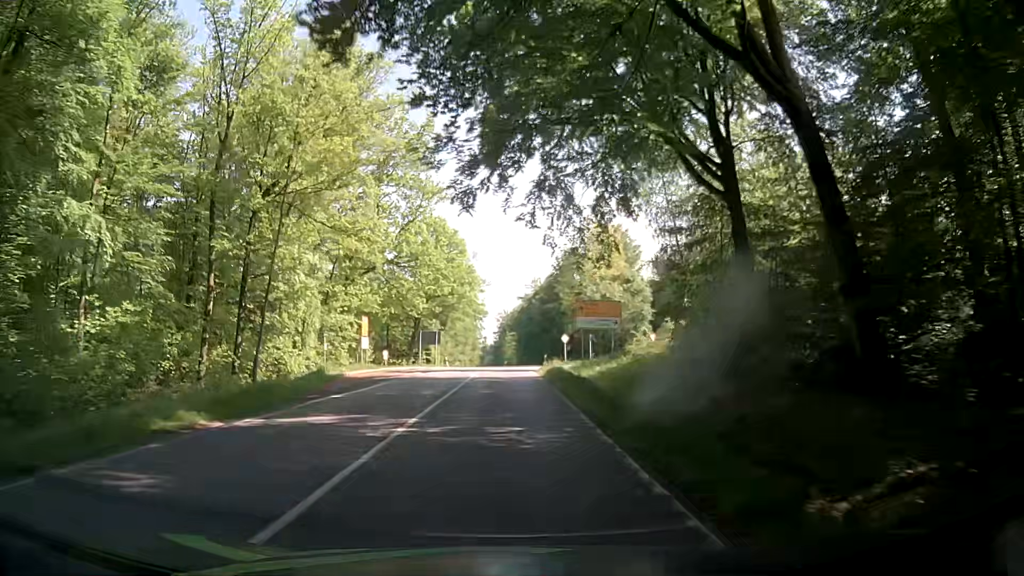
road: secondary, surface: asphalt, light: Day
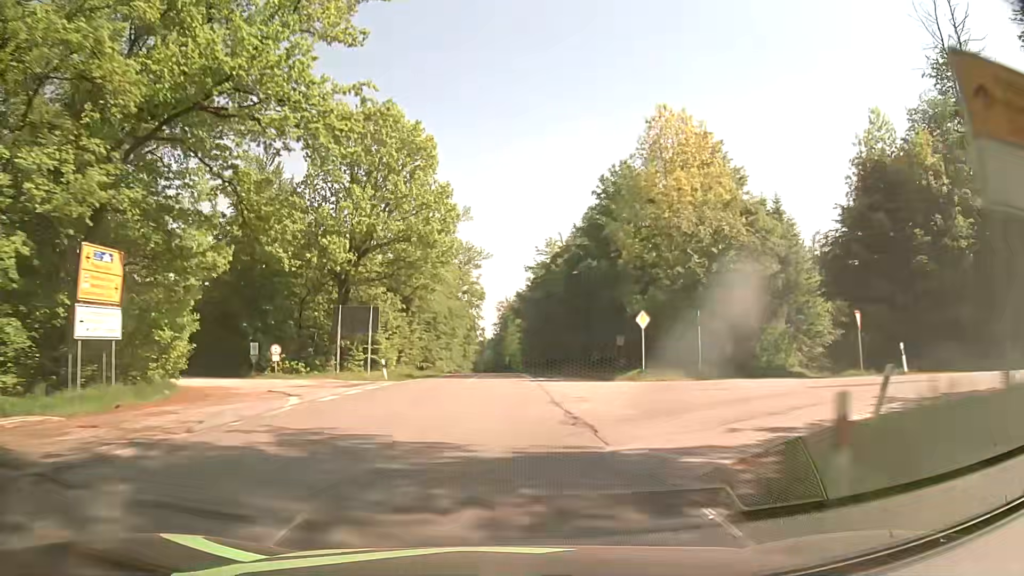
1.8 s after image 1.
(-0.4, +37.6) m; -1°
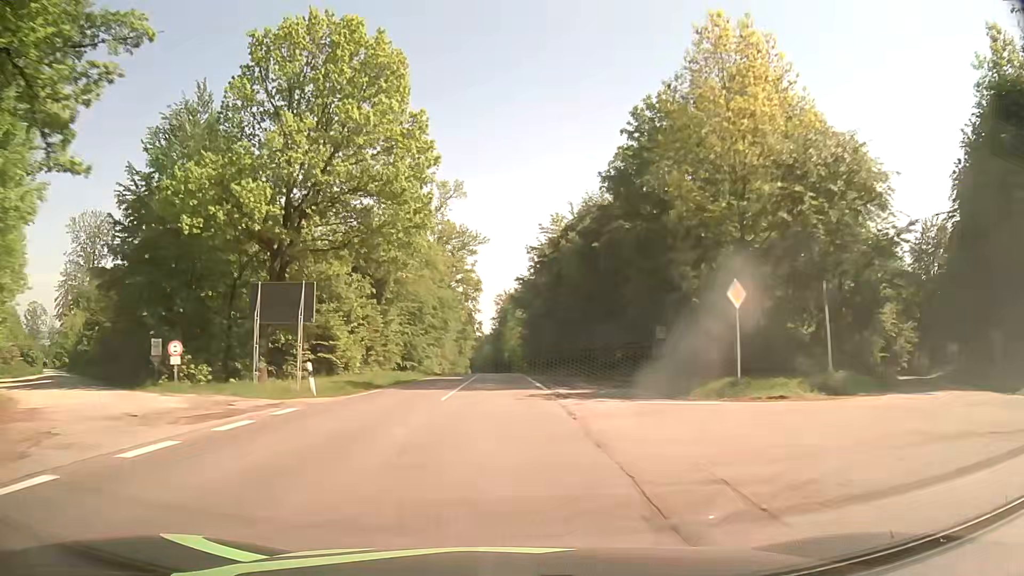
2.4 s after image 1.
(+0.1, +12.7) m; 0°
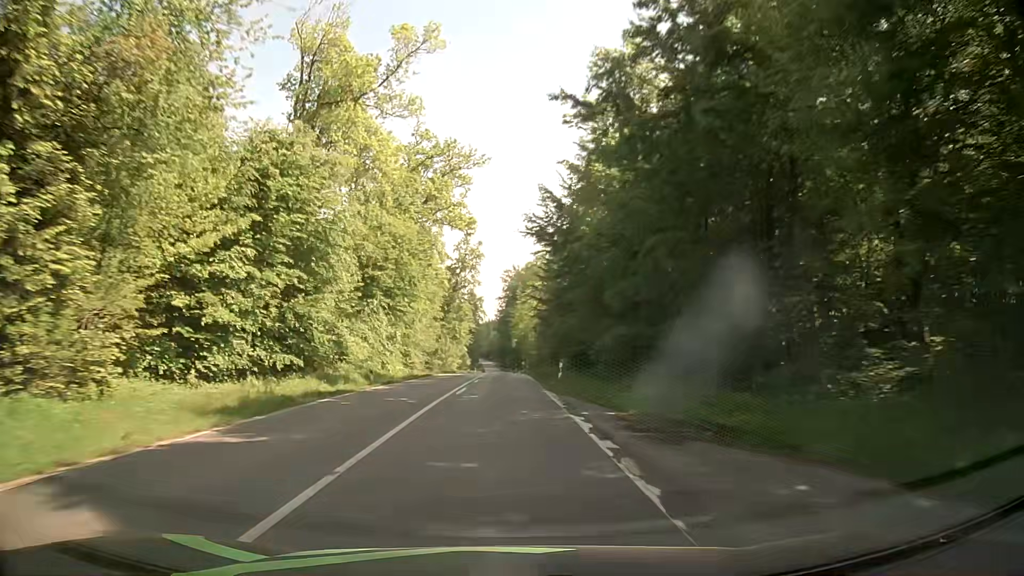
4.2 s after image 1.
(+0.1, +38.9) m; 0°
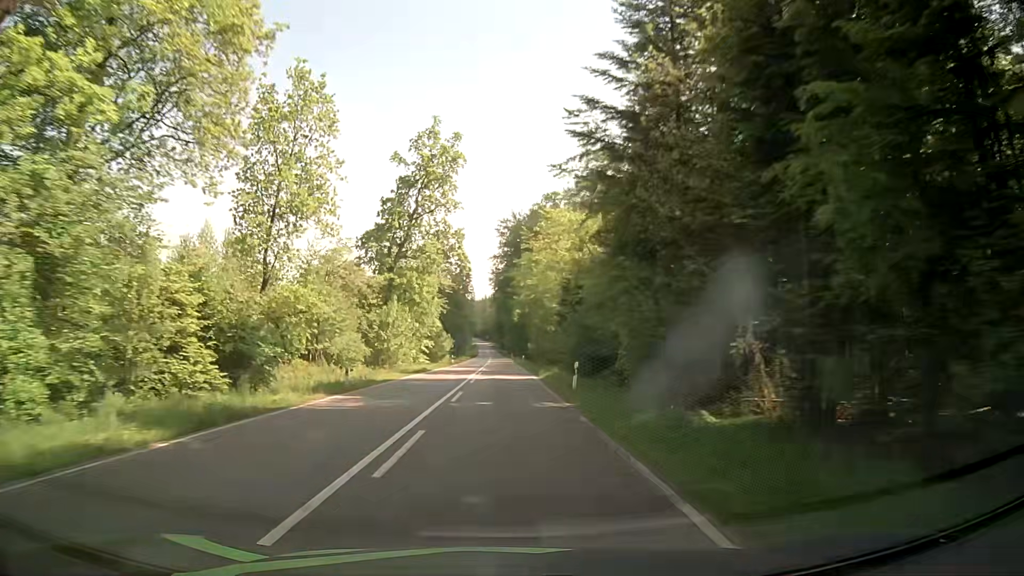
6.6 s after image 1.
(0.0, +54.1) m; 0°
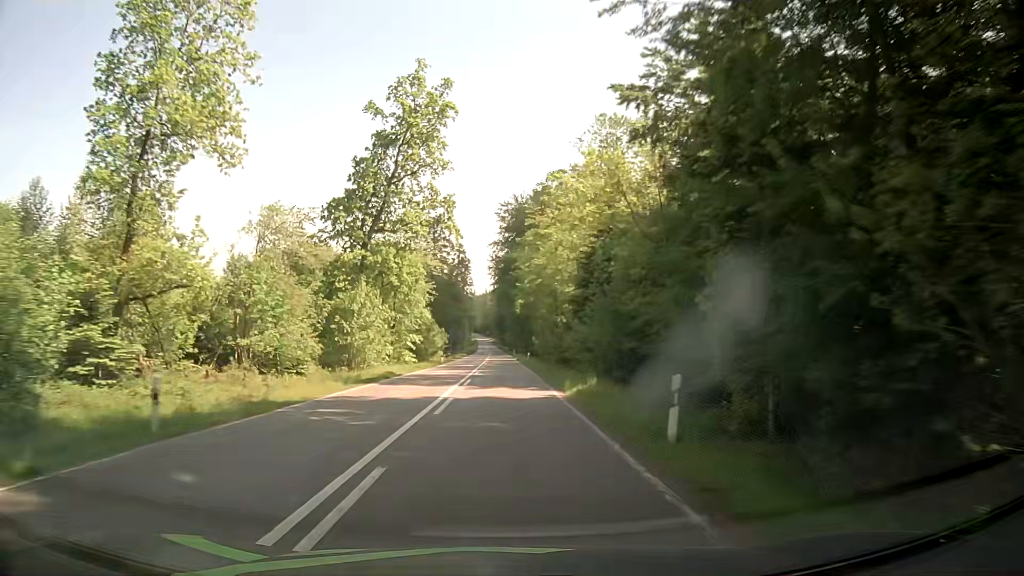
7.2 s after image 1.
(0.0, +13.8) m; 0°
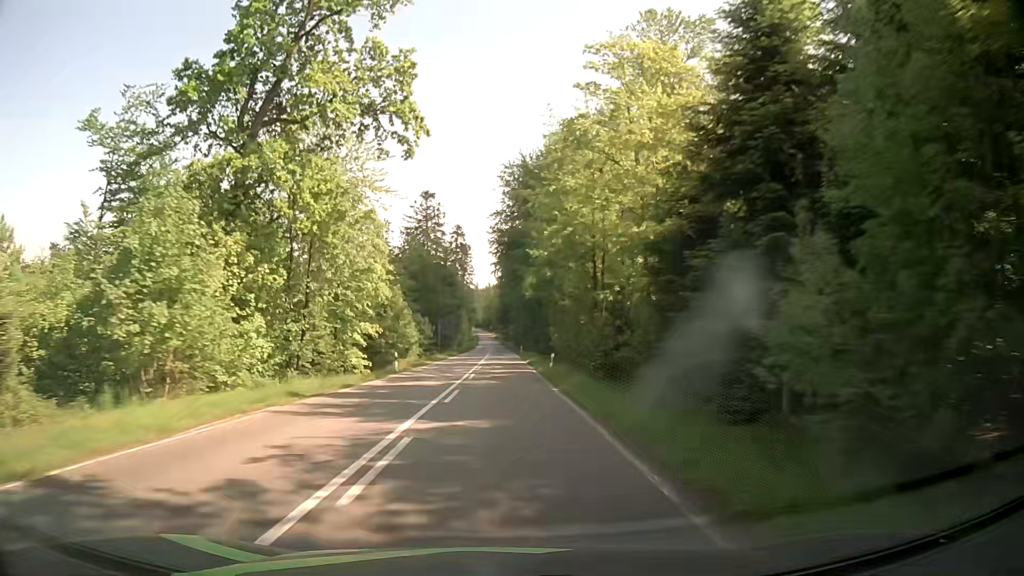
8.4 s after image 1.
(-0.1, +27.6) m; 0°
